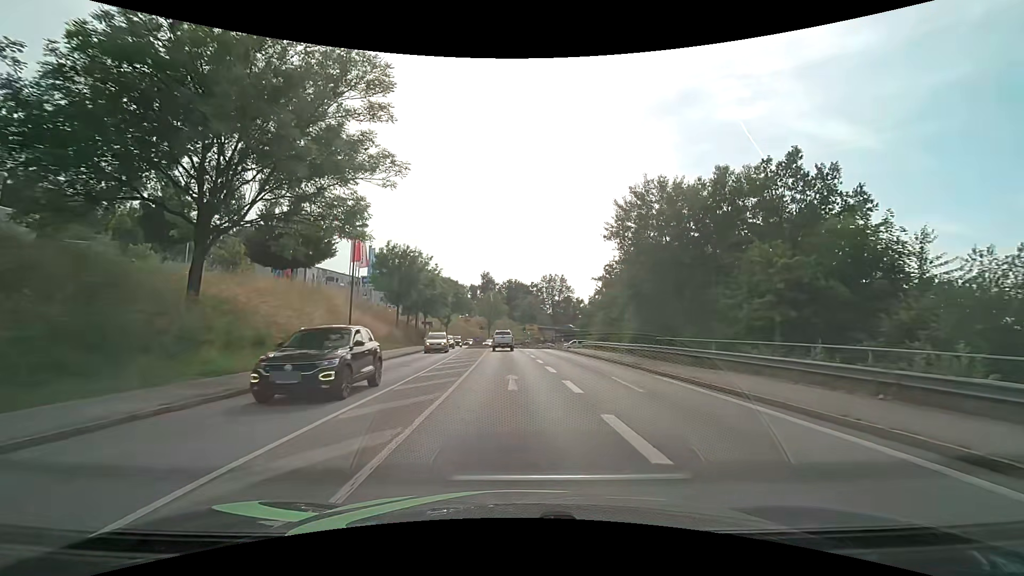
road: tertiary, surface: asphalt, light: Day
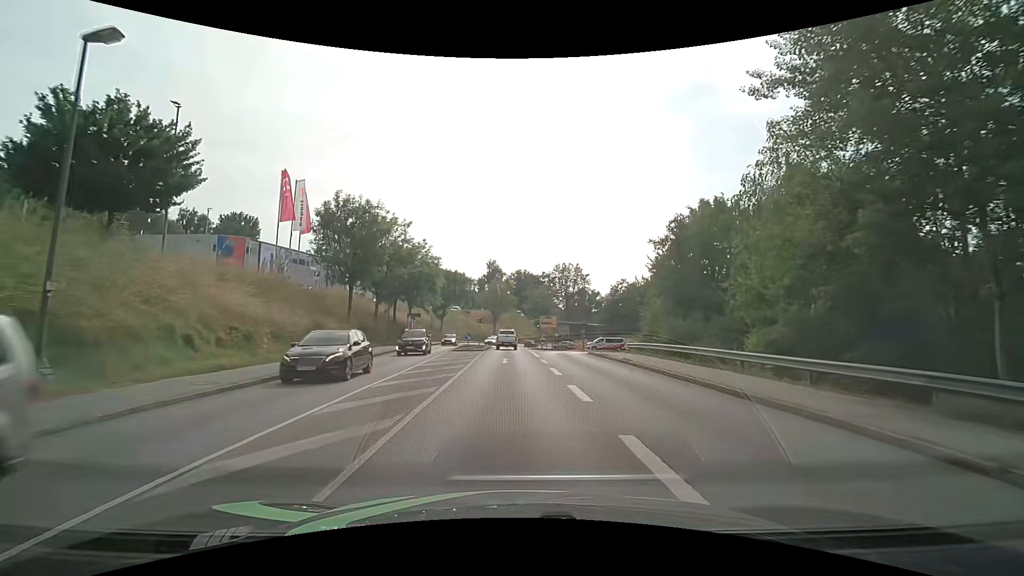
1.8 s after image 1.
(-0.2, +19.7) m; -1°
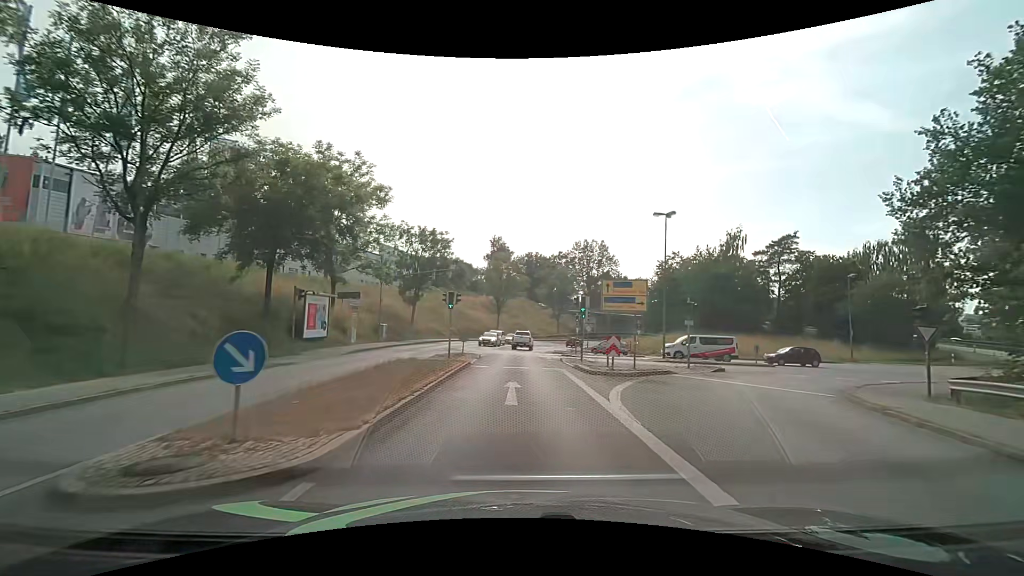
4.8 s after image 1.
(-0.4, +32.8) m; -1°
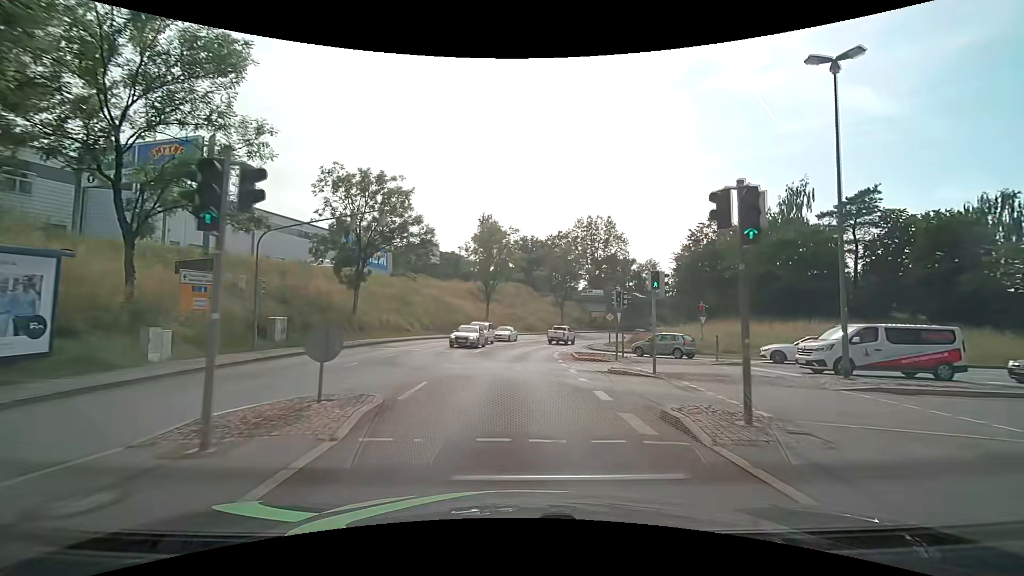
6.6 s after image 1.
(0.0, +19.4) m; +1°
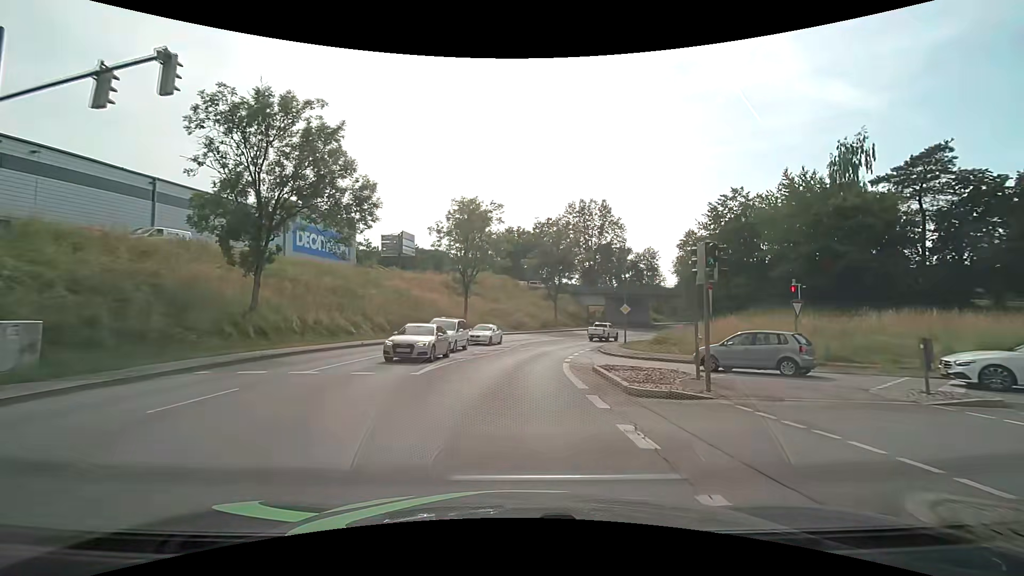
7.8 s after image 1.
(-0.1, +13.0) m; 0°
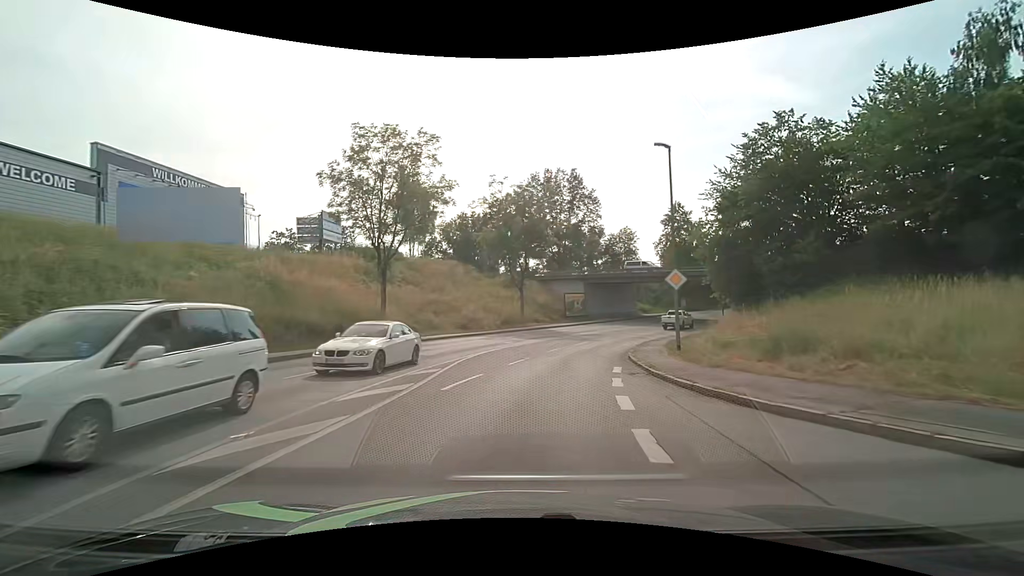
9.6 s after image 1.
(+0.8, +20.2) m; +5°
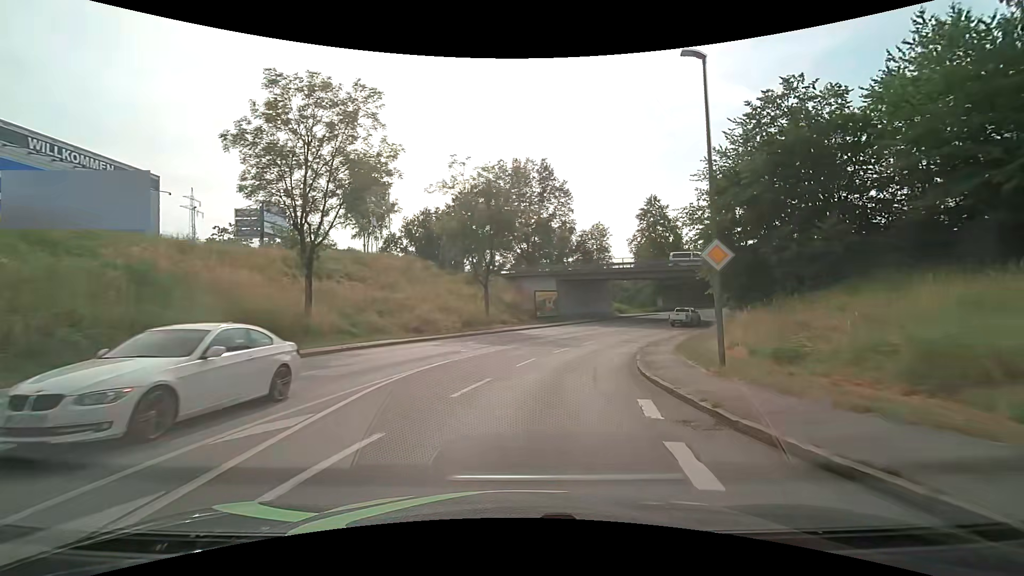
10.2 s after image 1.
(+0.1, +7.0) m; +3°
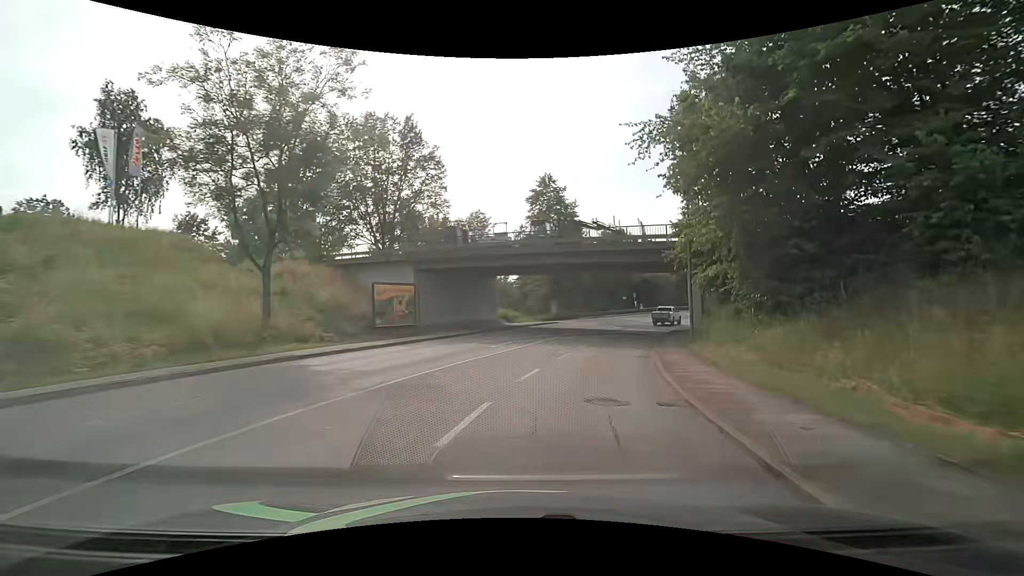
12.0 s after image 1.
(+2.3, +21.0) m; +15°
(+1, +10) (+3, +20) (+5, +29) (+9, +39) (+12, +48) (+17, +57) (+23, +65) (+29, +73) (+36, +80) (+43, +87) m
